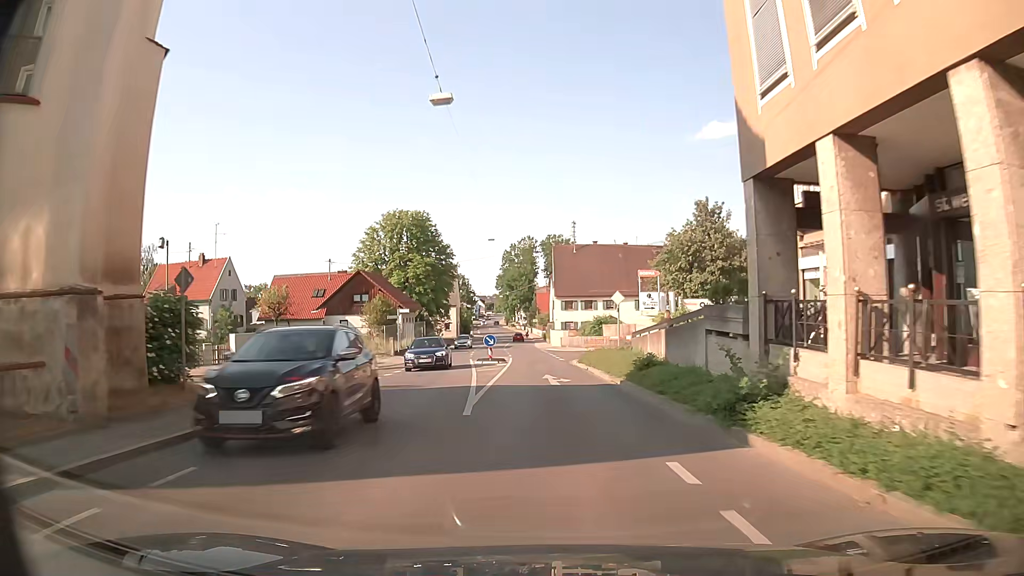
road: tertiary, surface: asphalt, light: Day
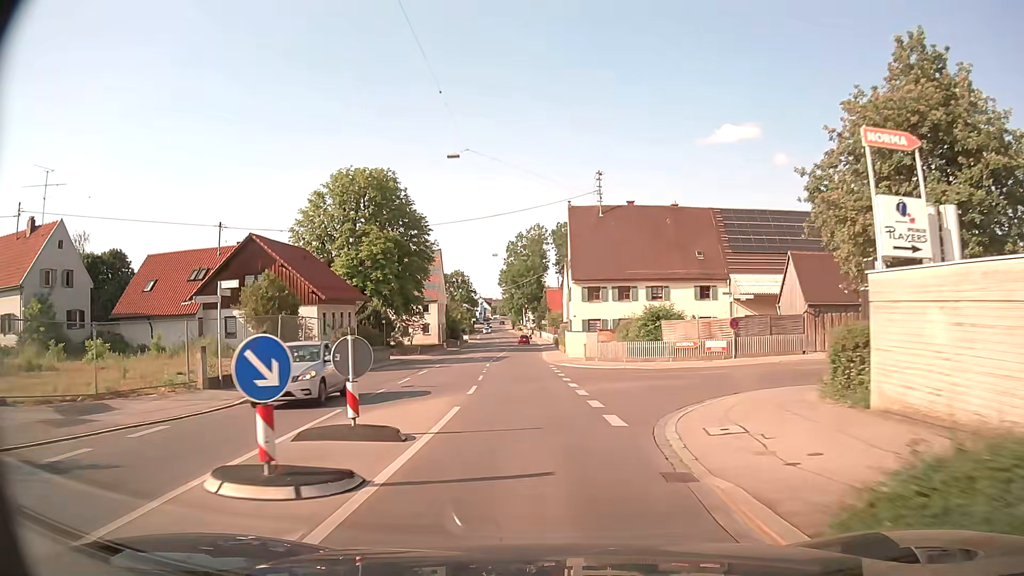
(0.0, +27.1) m; -1°
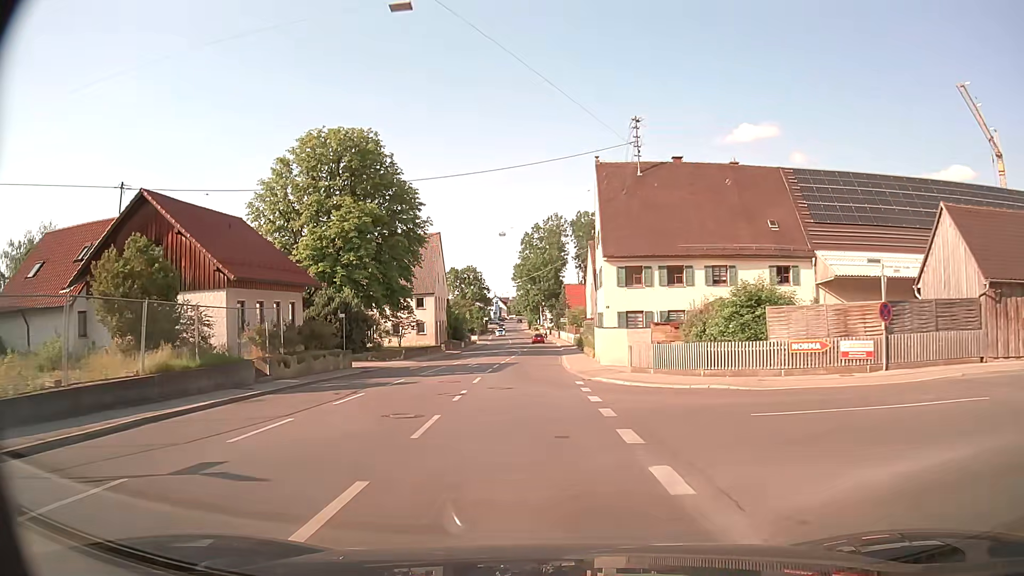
(-0.1, +14.1) m; -2°
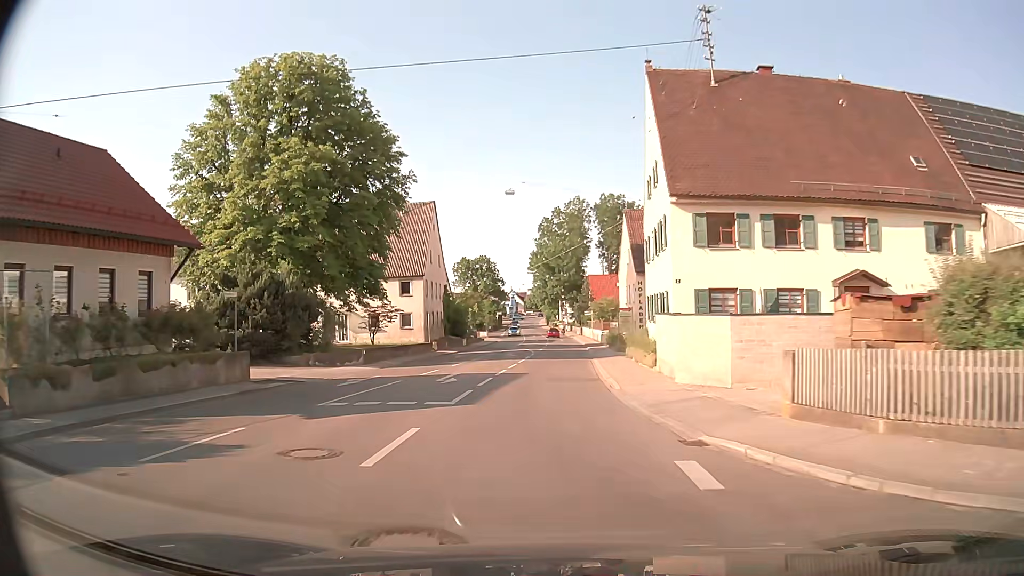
(-0.2, +15.0) m; -1°
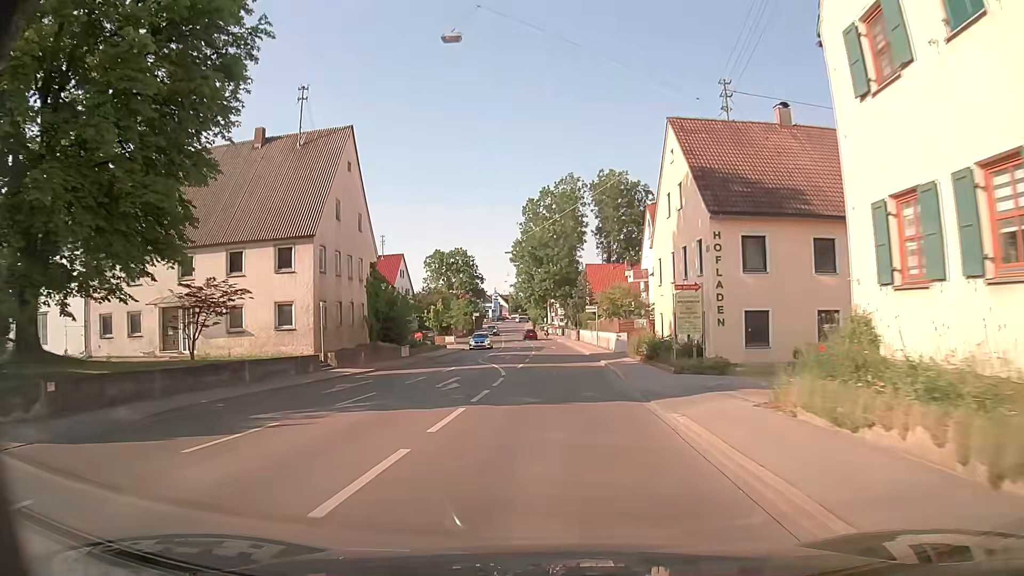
(+0.1, +22.4) m; +1°
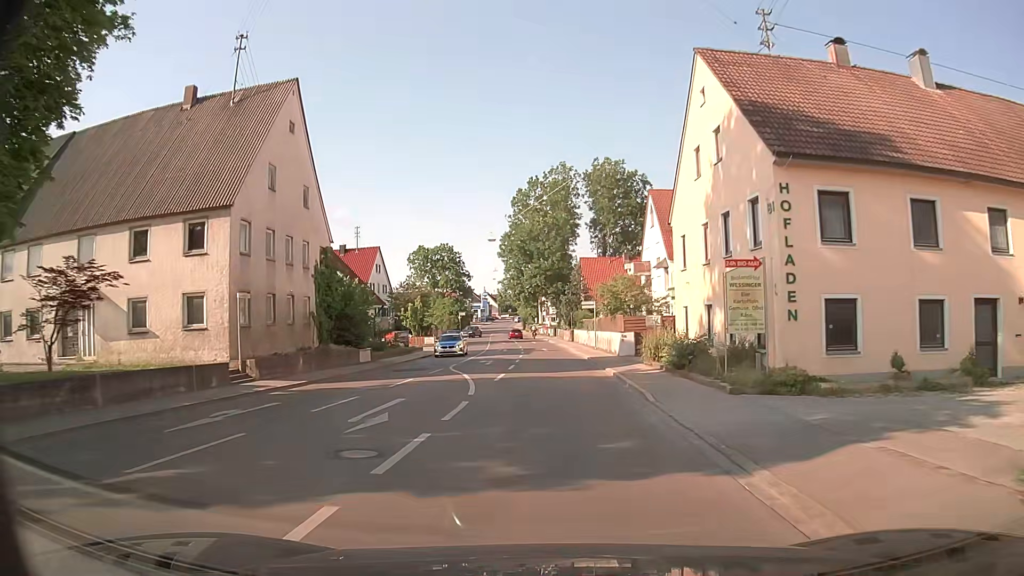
(+0.1, +7.3) m; +1°
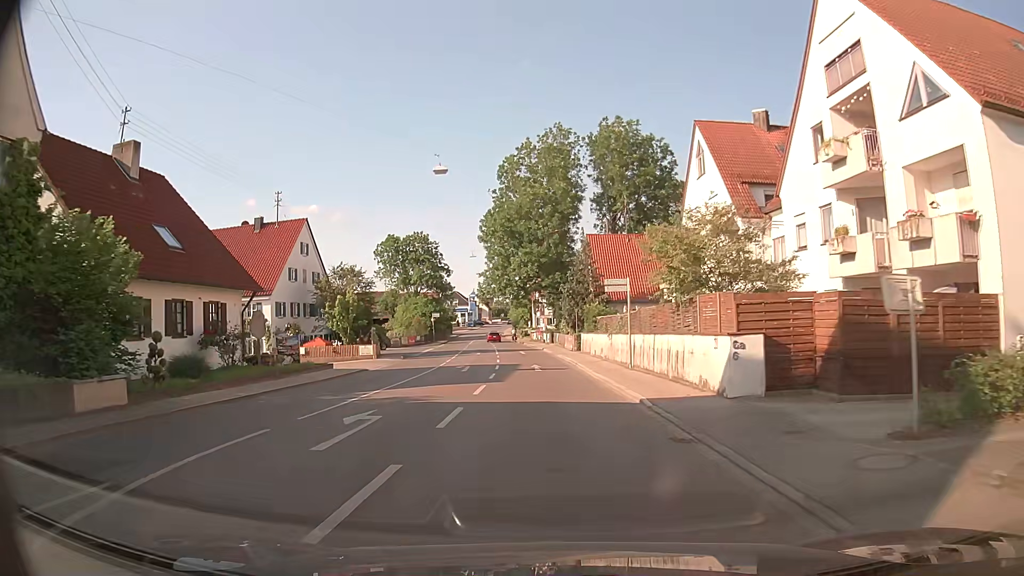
(-0.1, +21.4) m; 0°
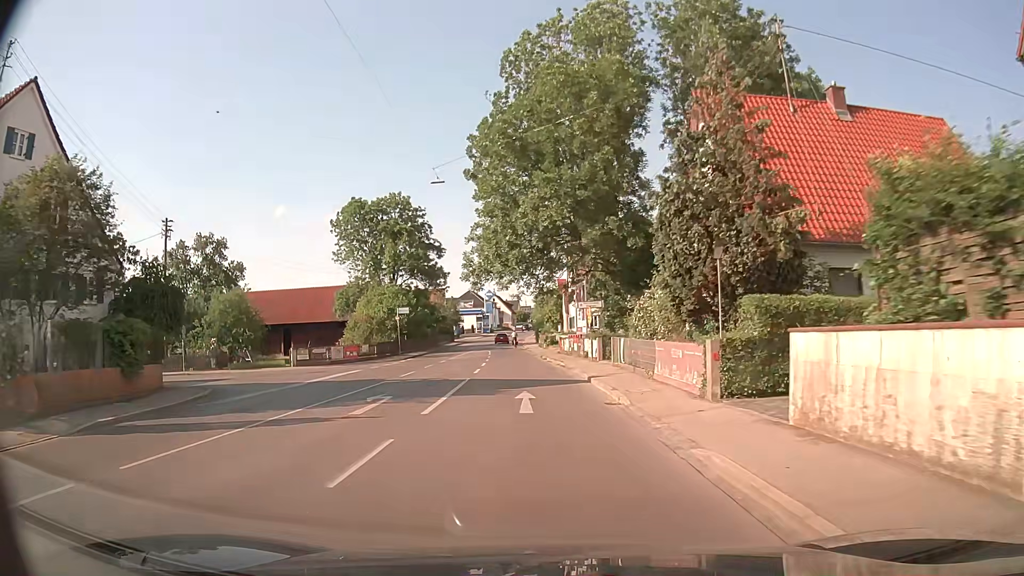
(-0.4, +34.3) m; -2°
(0, +10) (-1, +20) (-1, +30) (-2, +40) (-3, +50) (-4, +60) (-5, +70) (-5, +80) (-6, +90) (-6, +100) m
